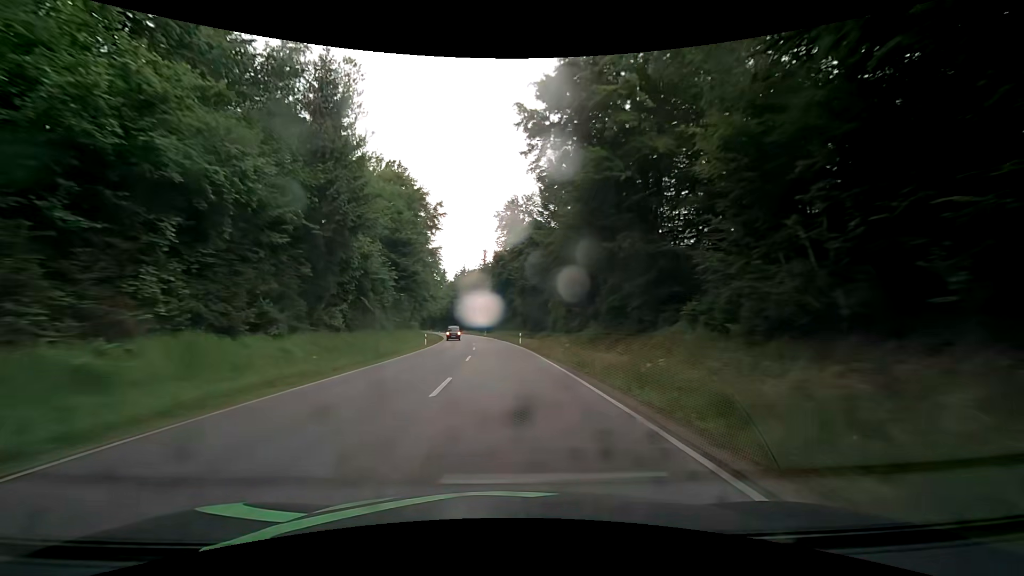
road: secondary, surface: asphalt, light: Day
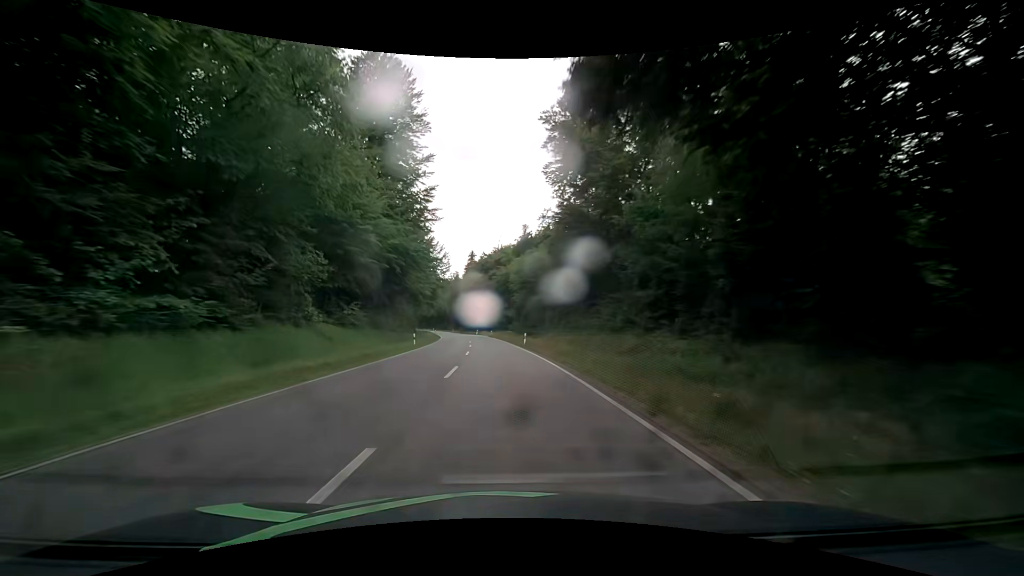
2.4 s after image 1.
(-3.0, +56.4) m; -6°
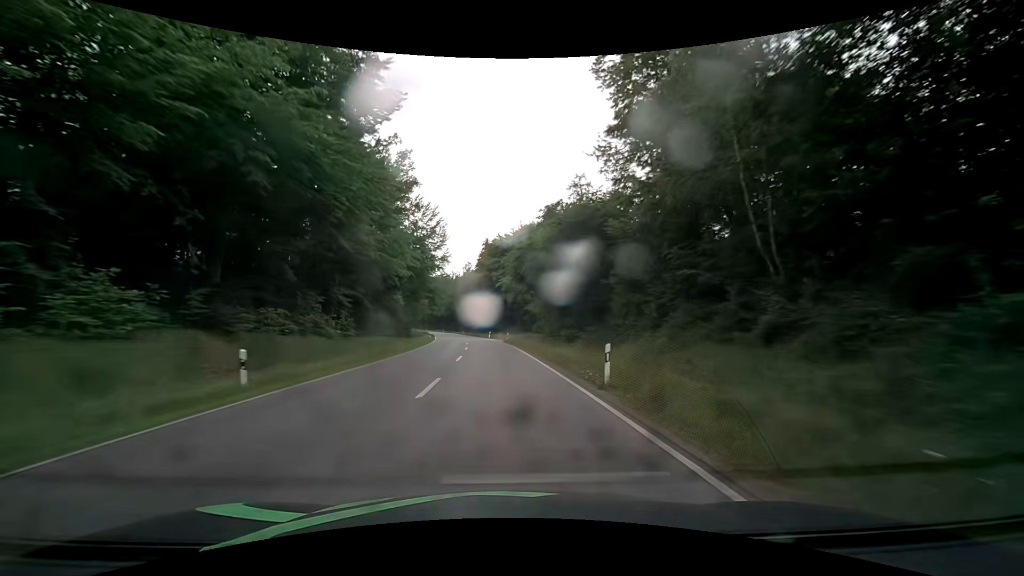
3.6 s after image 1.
(-0.4, +27.7) m; -2°
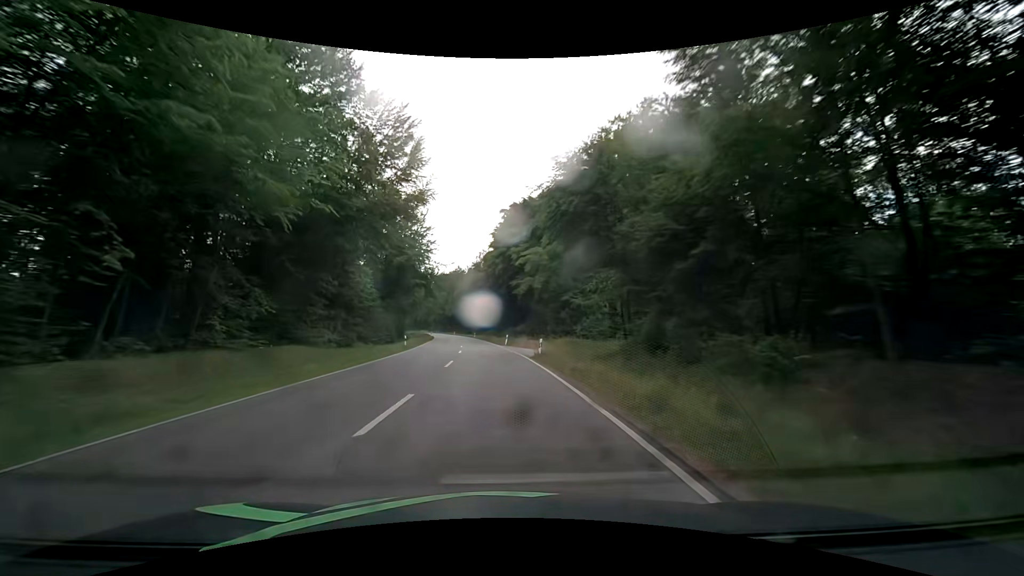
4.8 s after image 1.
(-0.5, +27.7) m; -2°
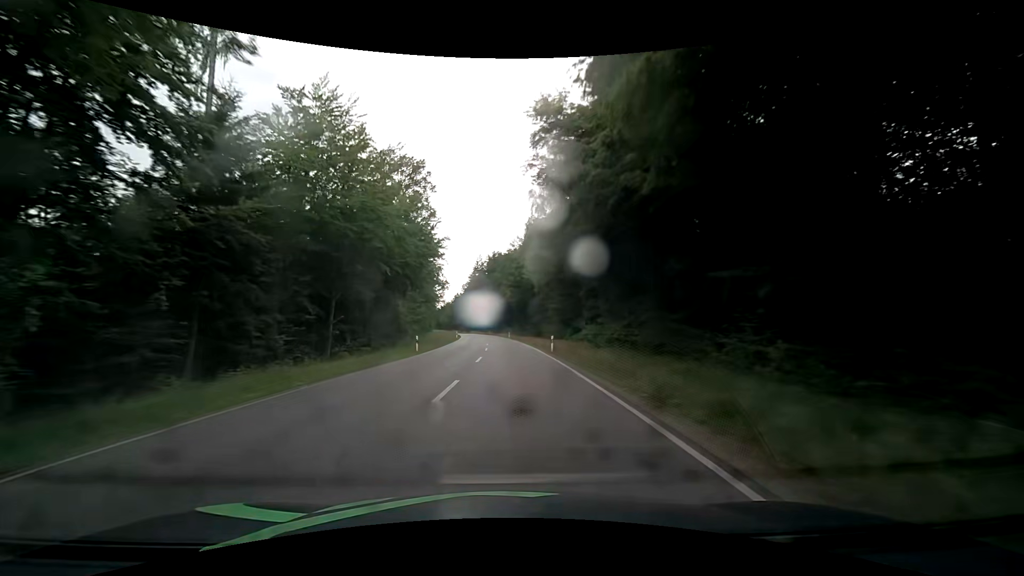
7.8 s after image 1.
(-5.6, +69.2) m; -9°
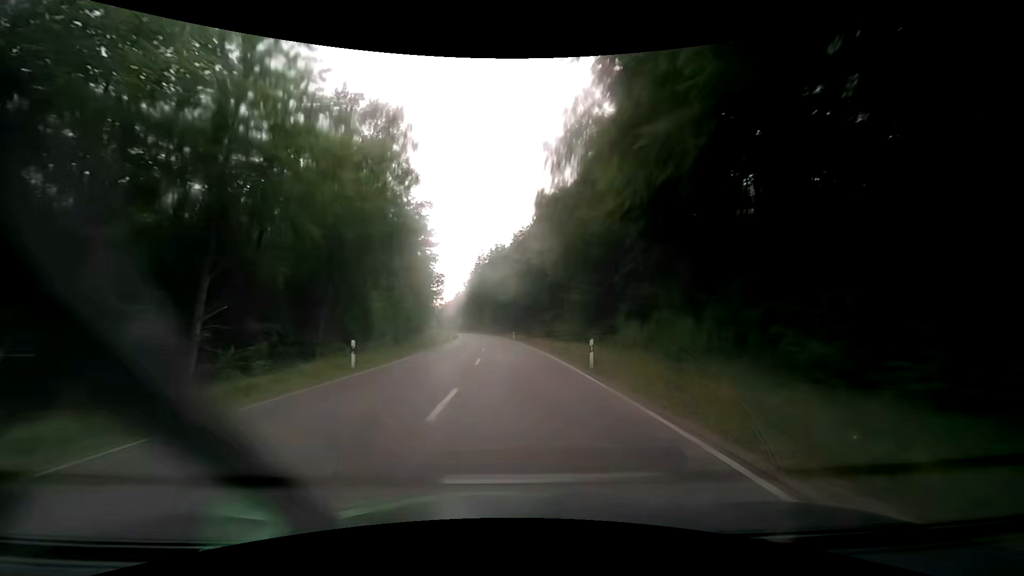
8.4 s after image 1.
(0.0, +13.9) m; 0°
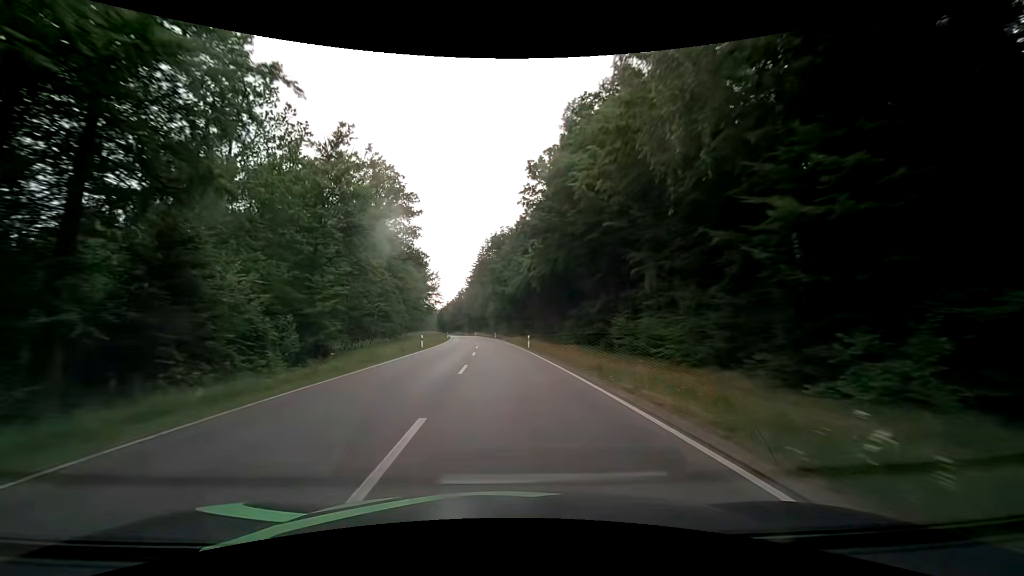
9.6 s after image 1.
(-0.1, +27.9) m; 0°
(0, +10) (0, +20) (-1, +30) (-1, +40) (-2, +50) (-2, +60) (-3, +70) (-4, +80) (-5, +90) (-6, +100) m
